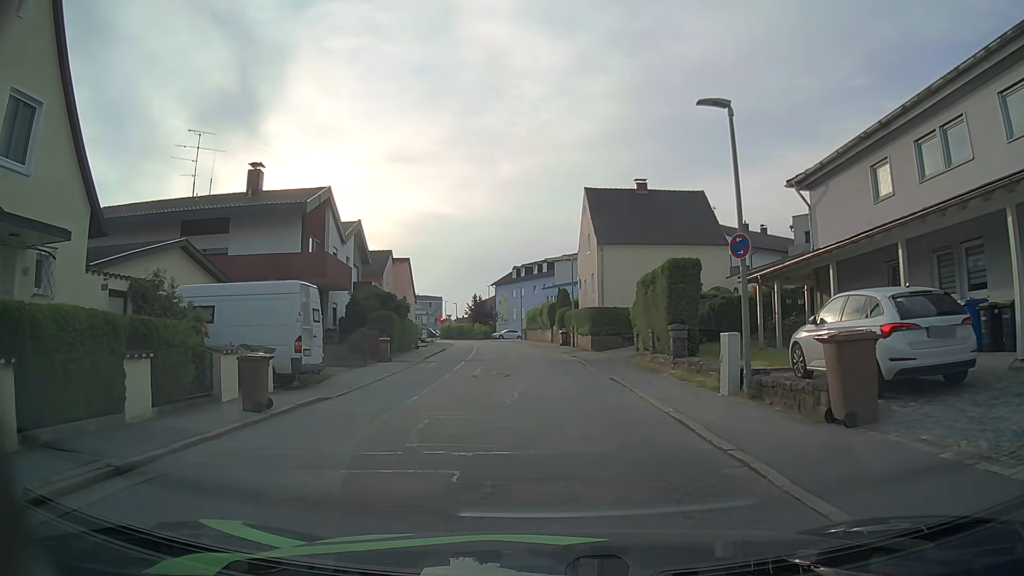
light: Day
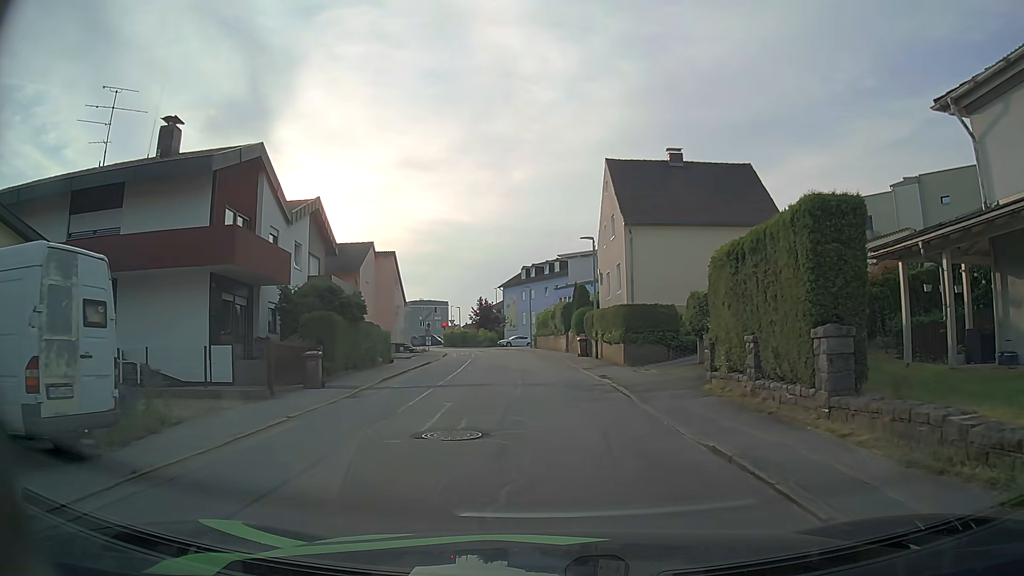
(-0.1, +9.4) m; 0°
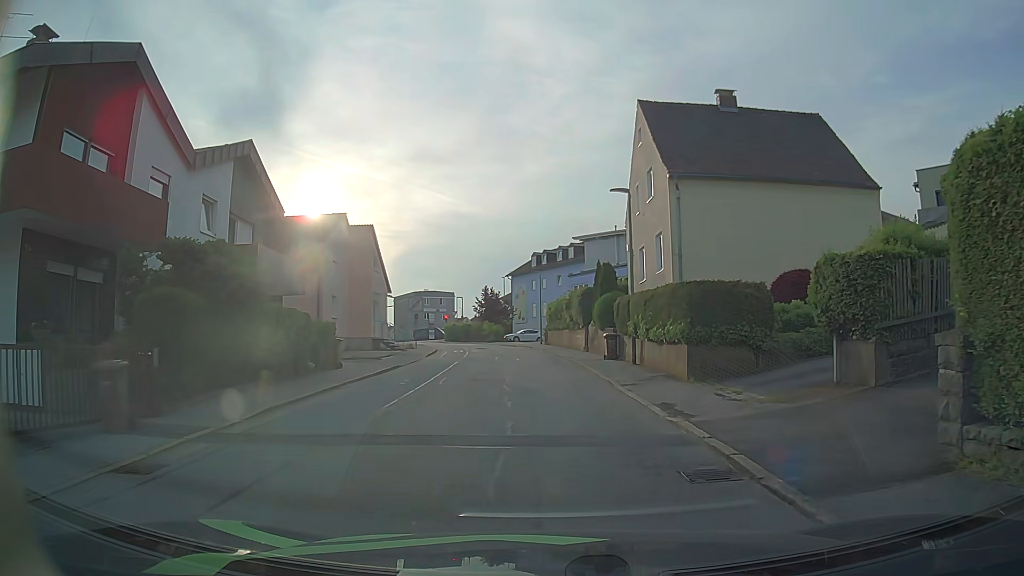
(-0.3, +9.1) m; -2°
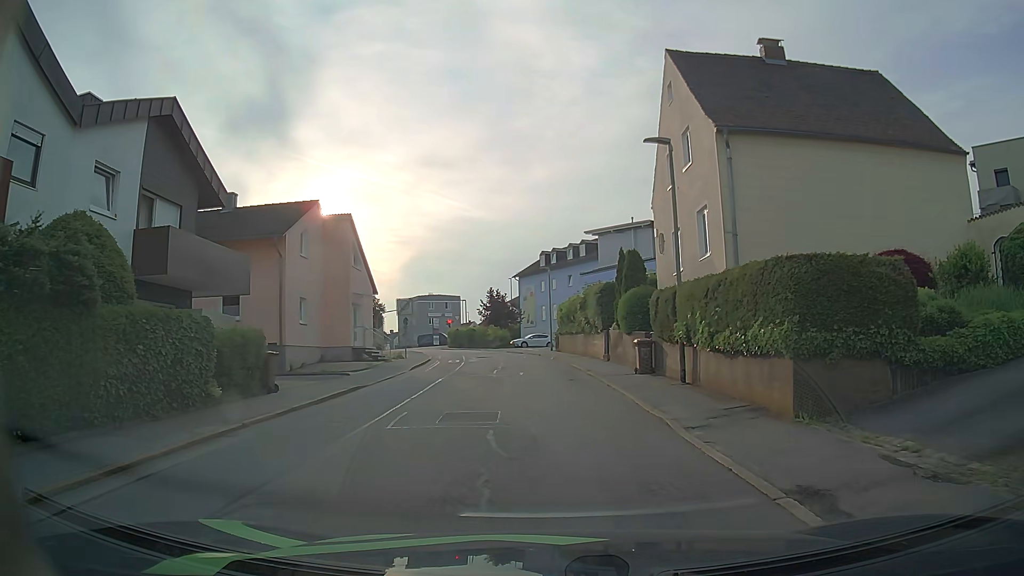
(-0.1, +5.9) m; -2°
